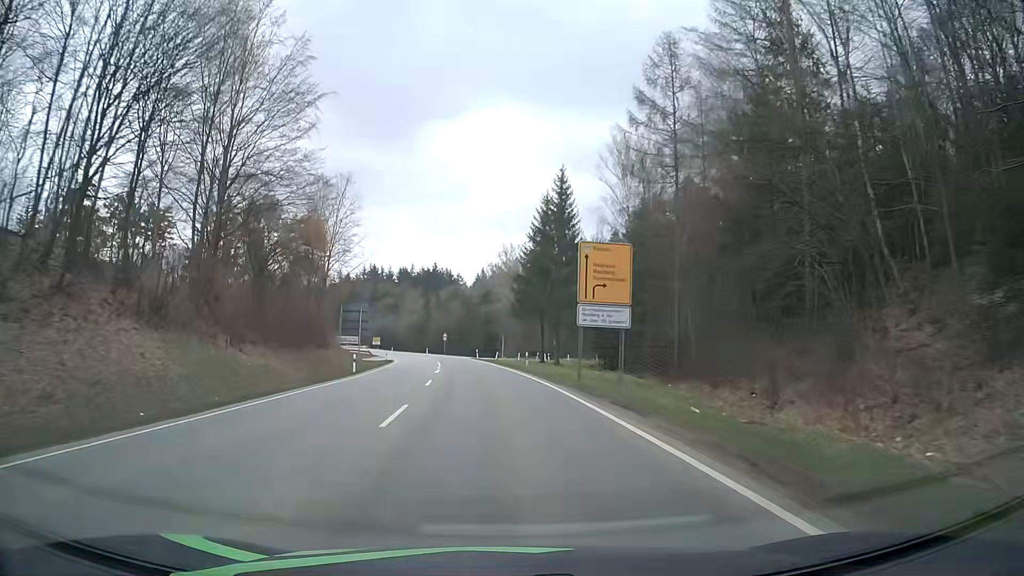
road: secondary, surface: asphalt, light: Day
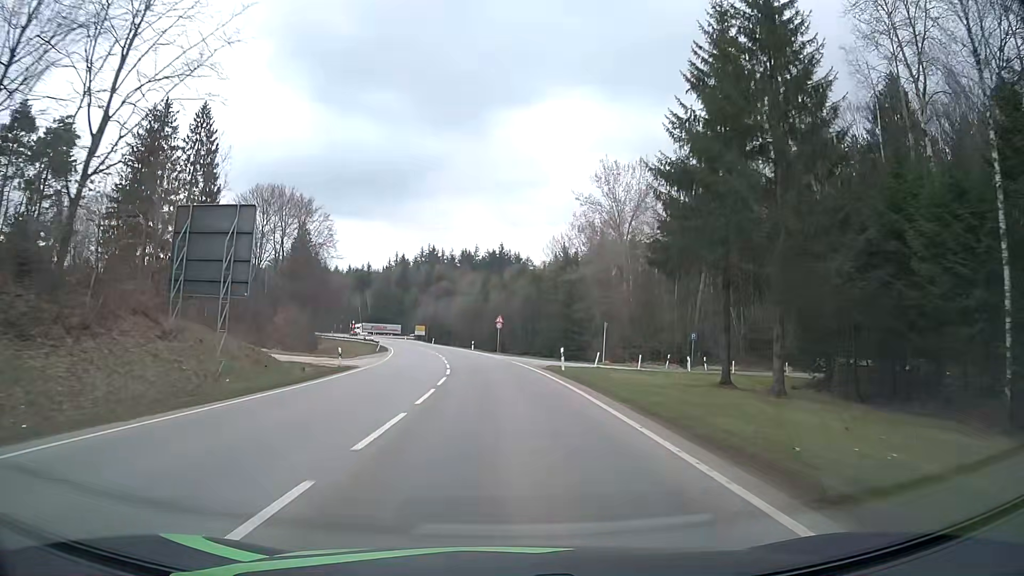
(-2.3, +46.2) m; -5°
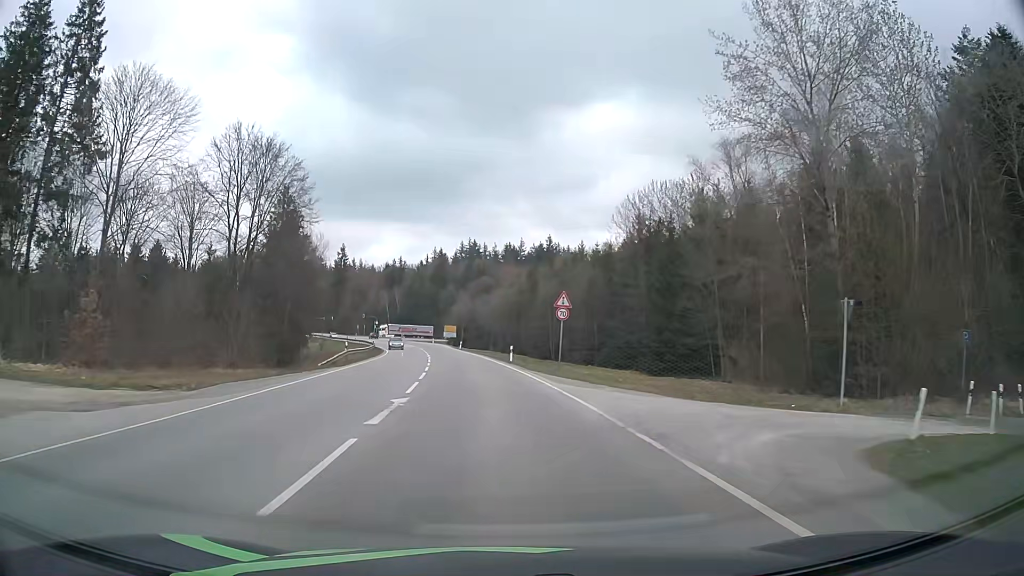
(-1.2, +33.2) m; -4°
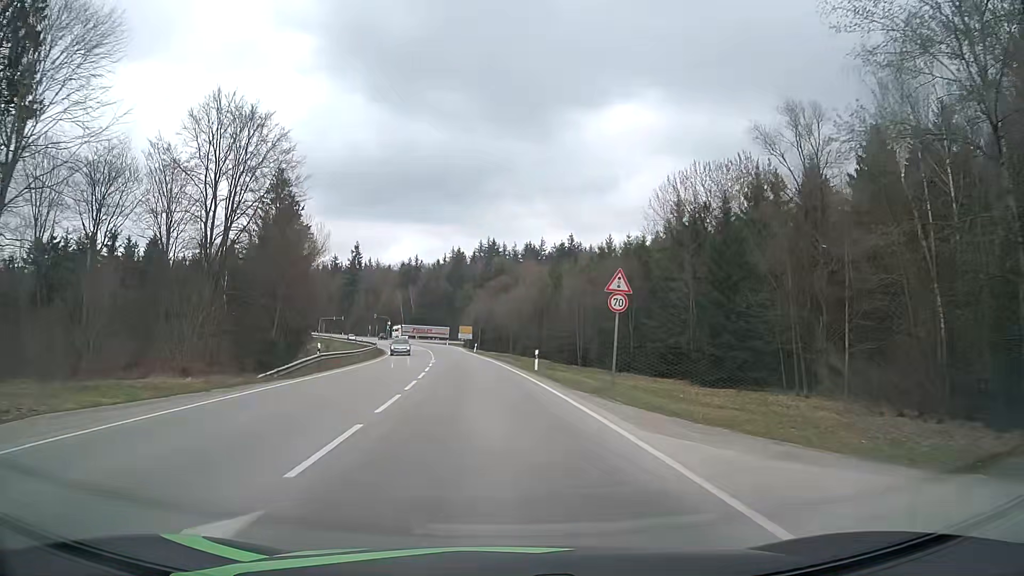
(-0.2, +10.7) m; -2°
